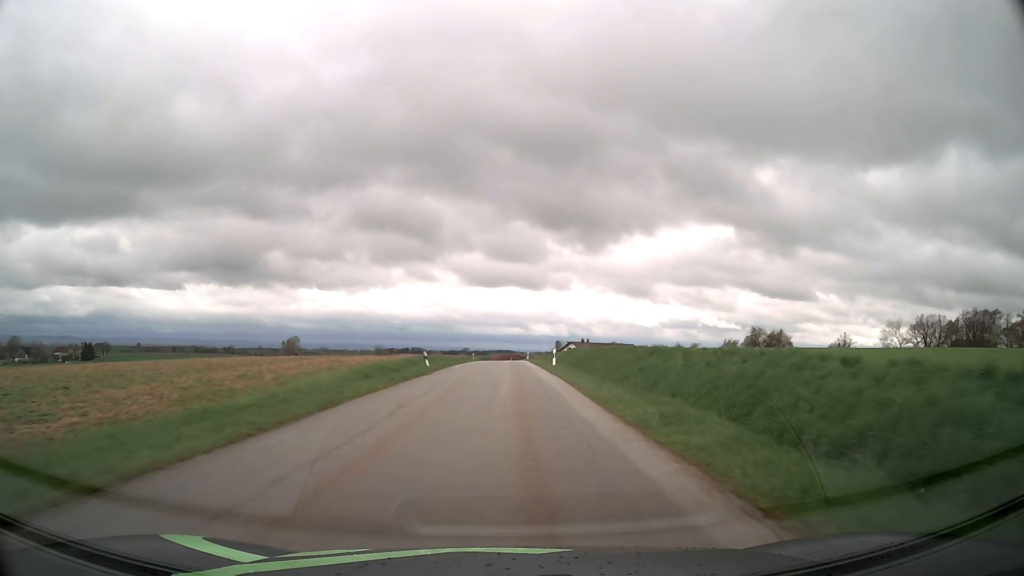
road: tertiary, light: Day
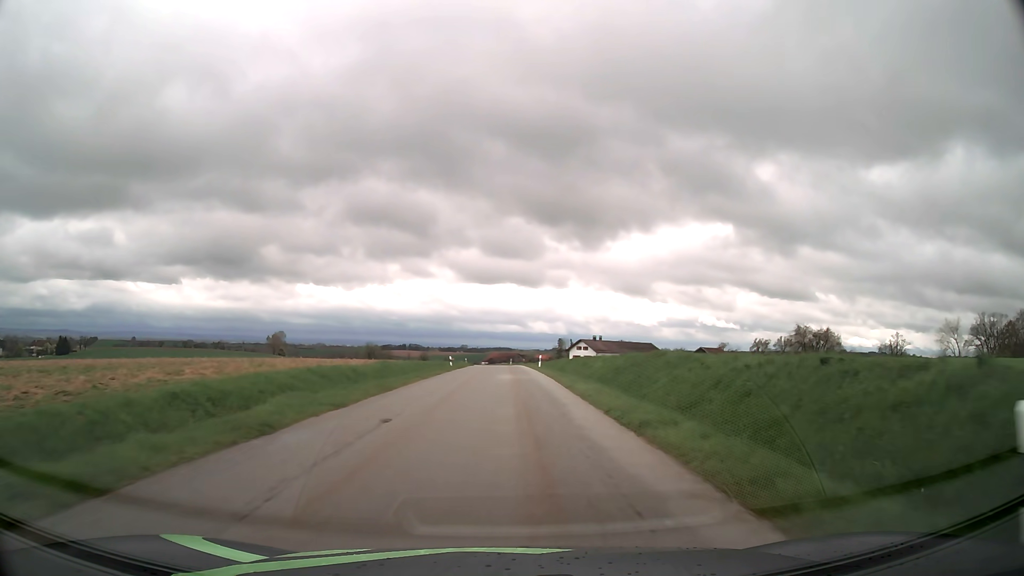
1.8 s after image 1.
(0.0, +34.0) m; 0°
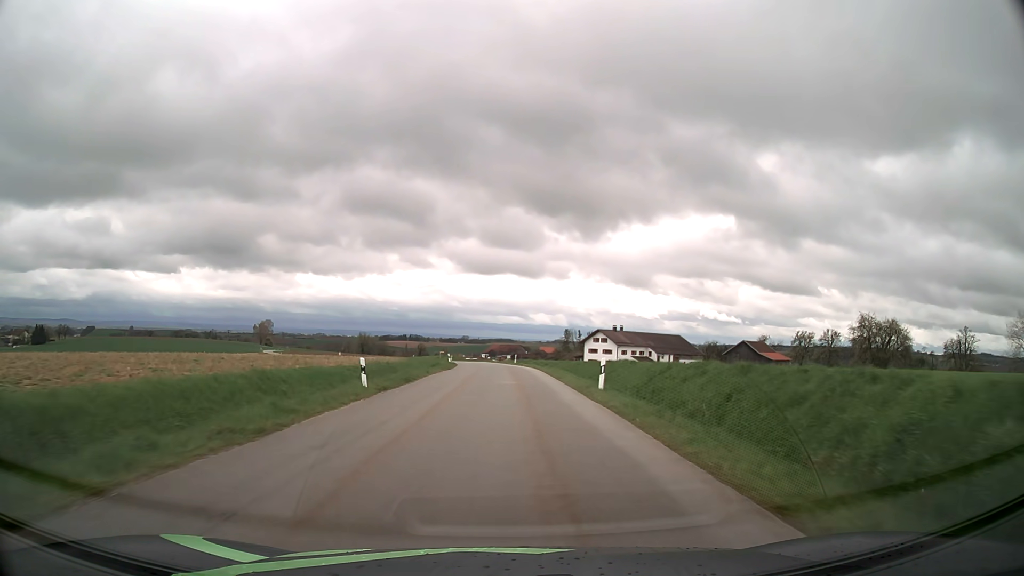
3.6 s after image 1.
(0.0, +33.3) m; 0°
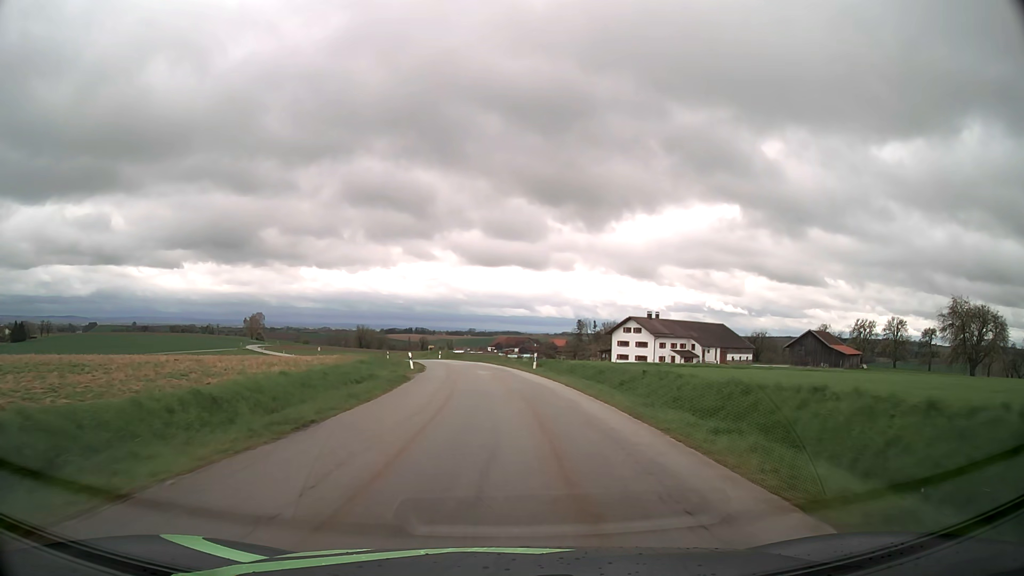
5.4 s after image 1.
(-0.1, +32.3) m; -1°
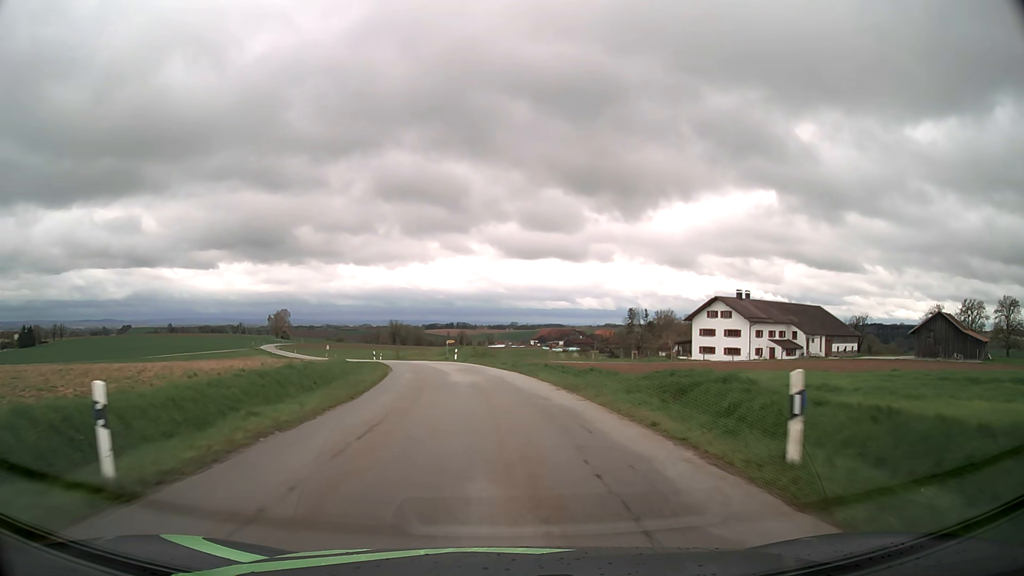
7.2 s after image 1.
(-0.6, +31.0) m; -3°
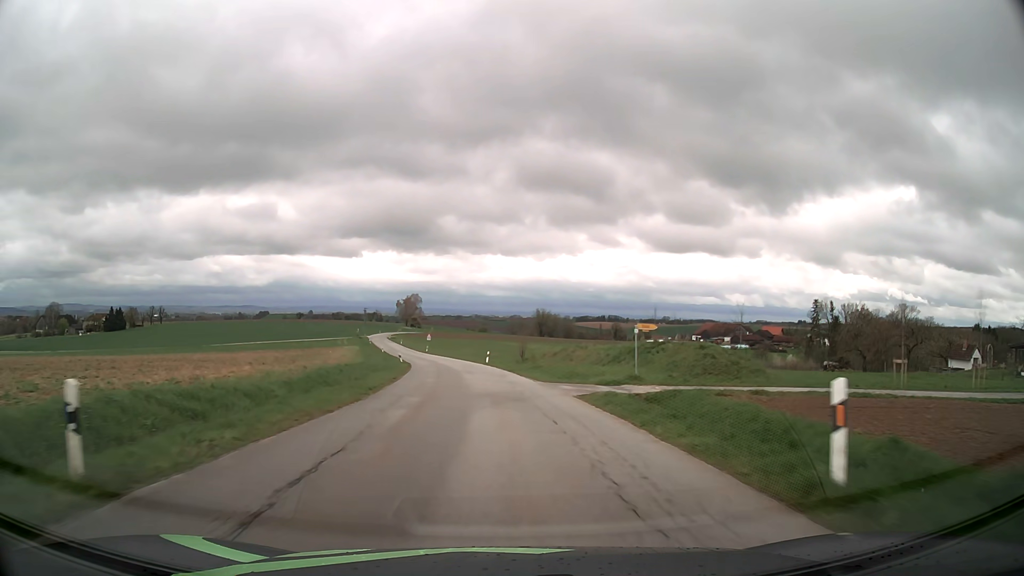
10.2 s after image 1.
(-5.6, +50.2) m; -13°
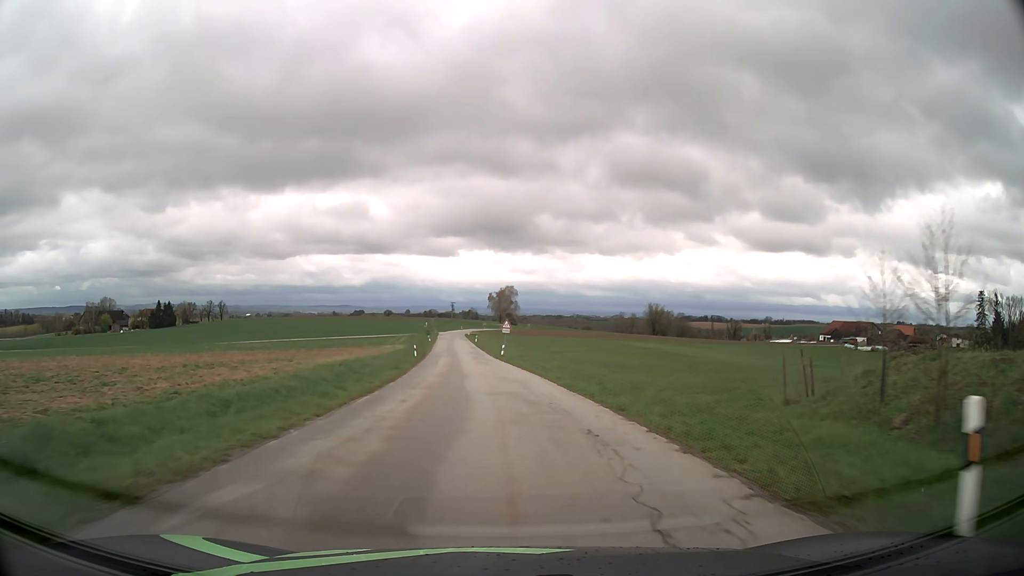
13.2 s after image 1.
(-3.8, +51.5) m; -9°
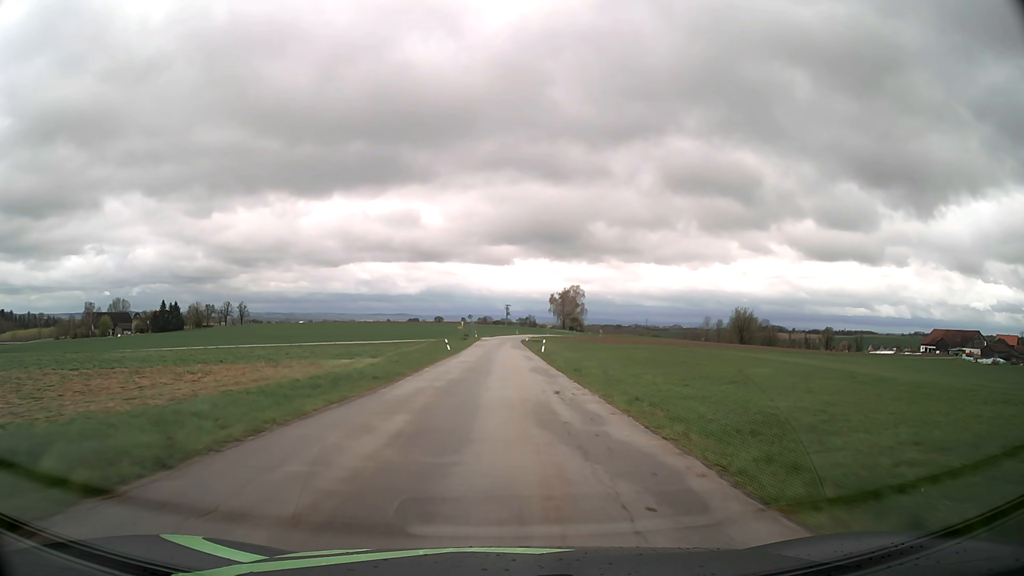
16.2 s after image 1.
(-2.9, +53.1) m; -5°
(0, +10) (0, +20) (0, +30) (0, +40) (0, +50) (0, +60) (0, +70) (0, +80) (0, +90) (0, +100) m
